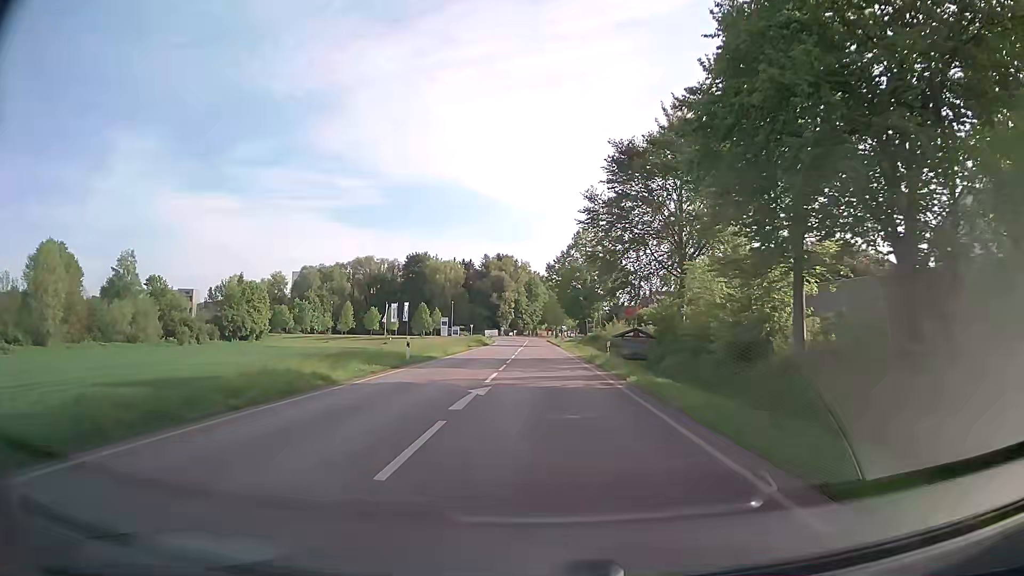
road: secondary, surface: asphalt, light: Day
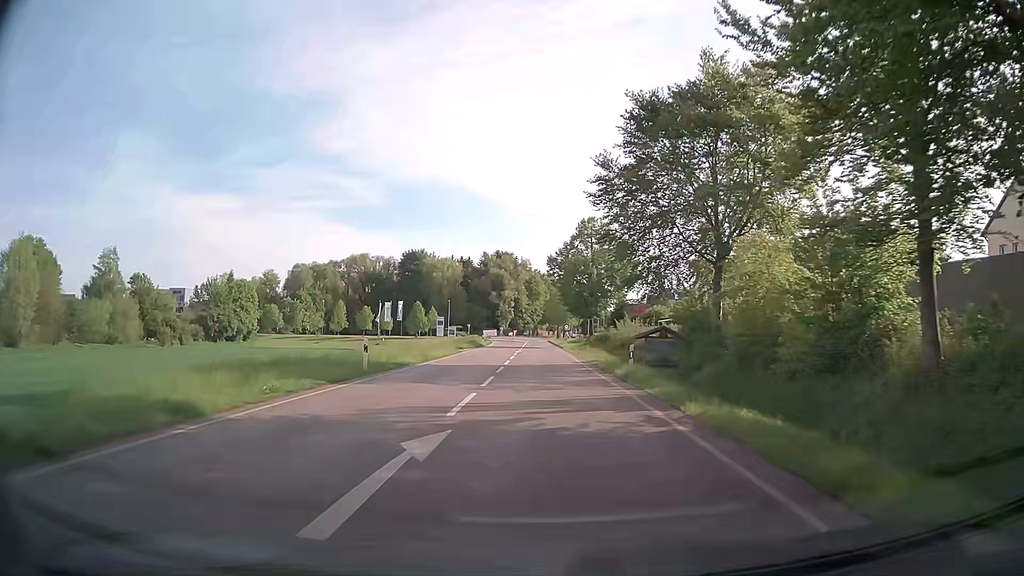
(0.0, +7.4) m; 0°
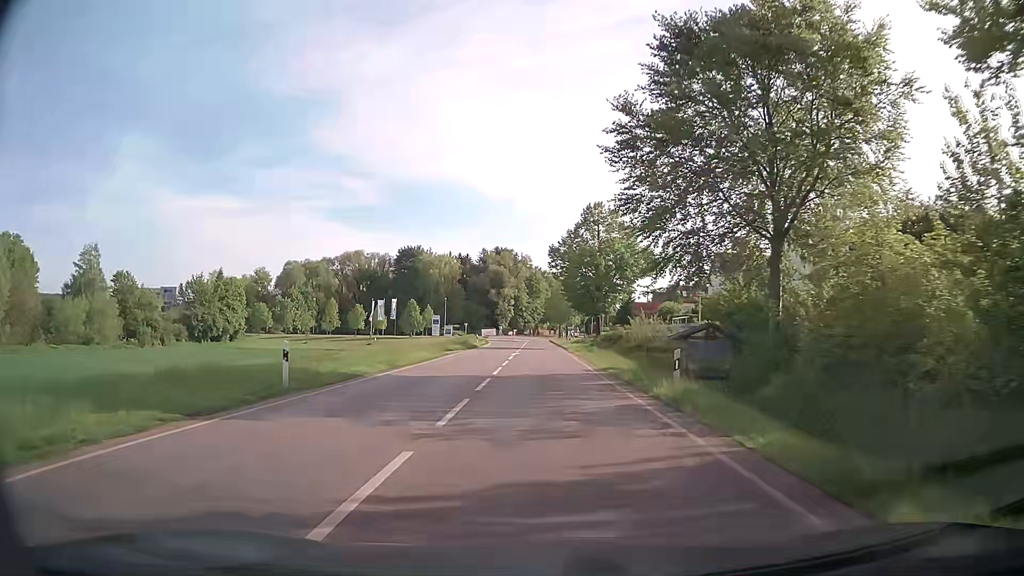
(0.0, +7.4) m; 0°
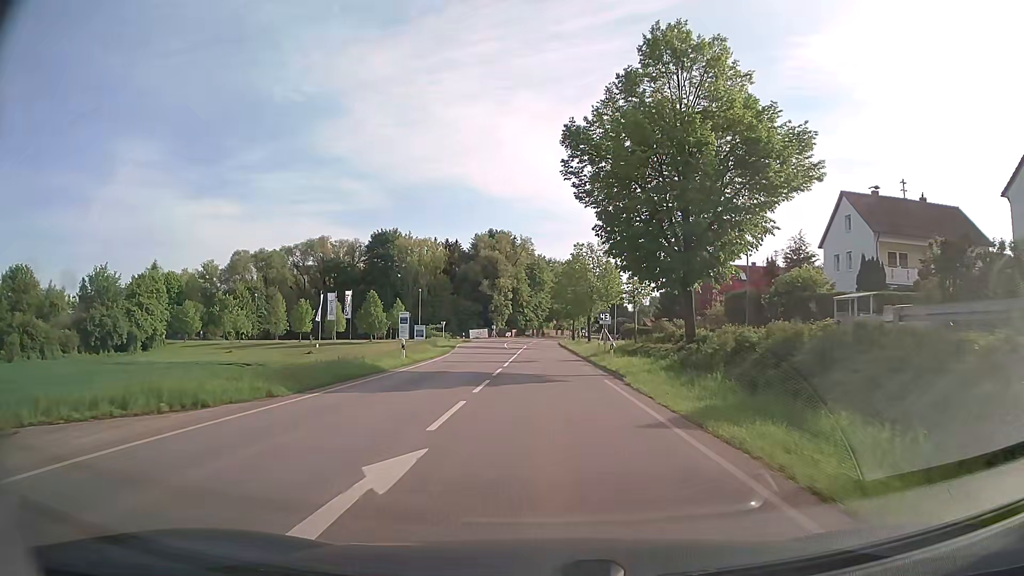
(-0.2, +36.5) m; -1°
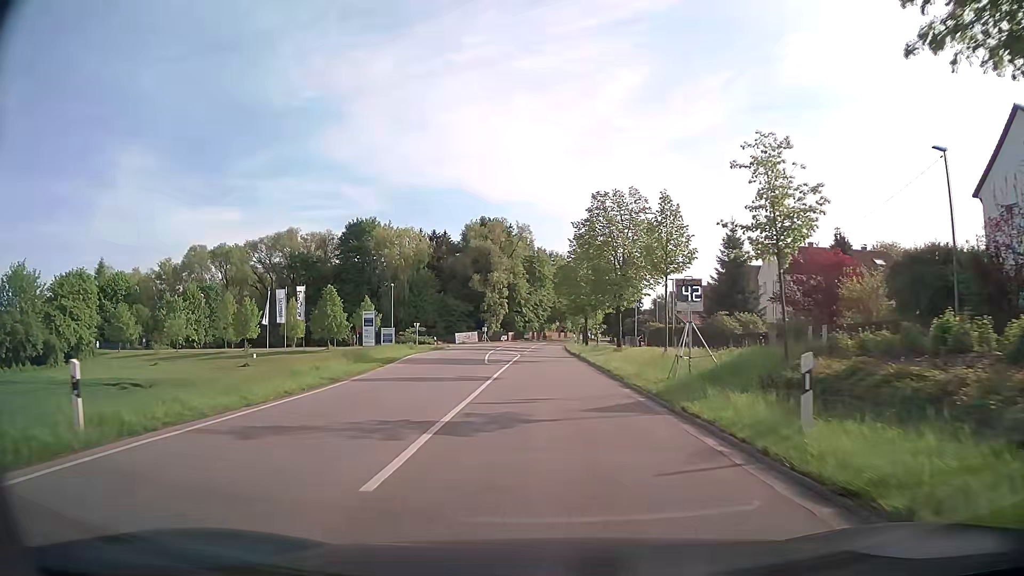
(0.0, +21.8) m; 0°
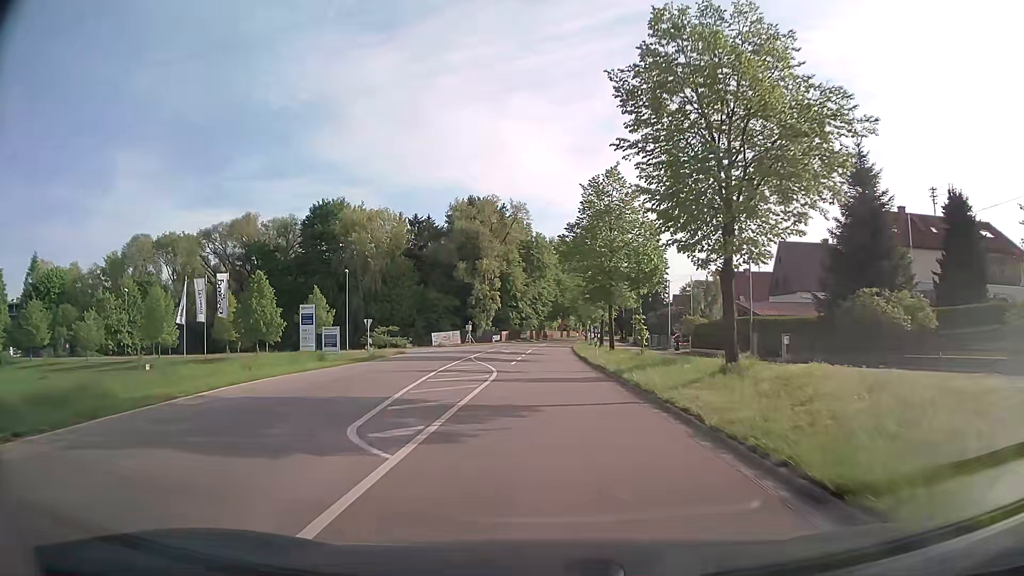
(+0.1, +21.8) m; 0°
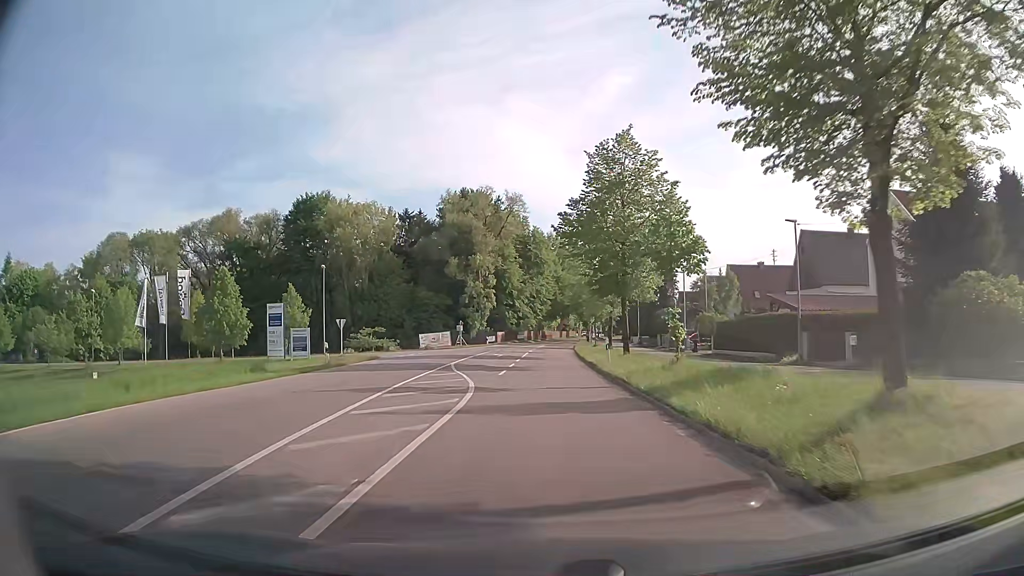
(0.0, +7.2) m; 0°
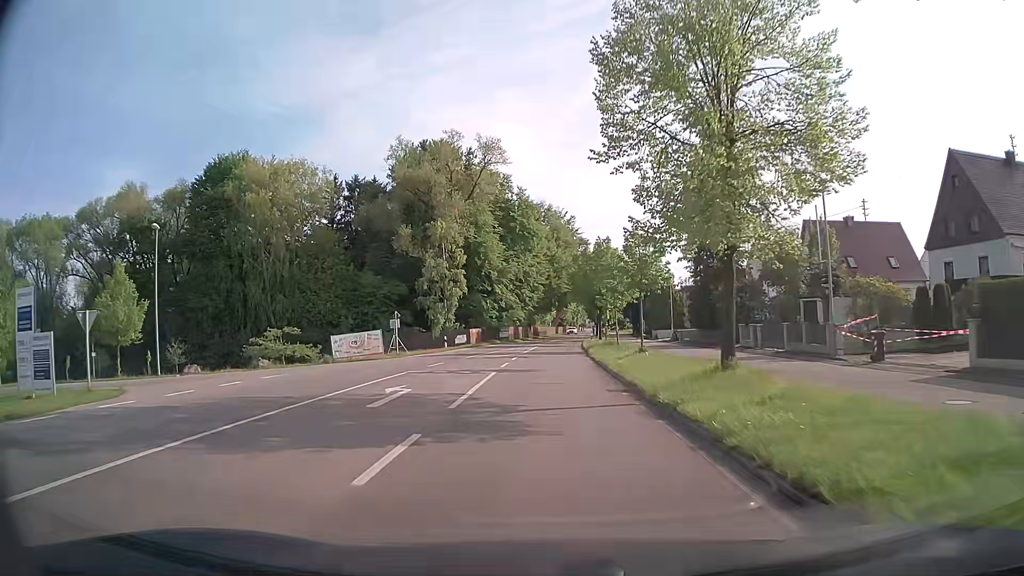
(+0.2, +28.9) m; 0°
(0, +10) (0, +20) (0, +30) (0, +40) (+1, +50) (+1, +60) (+2, +70) (+3, +80) (+4, +90) (+4, +100) m
